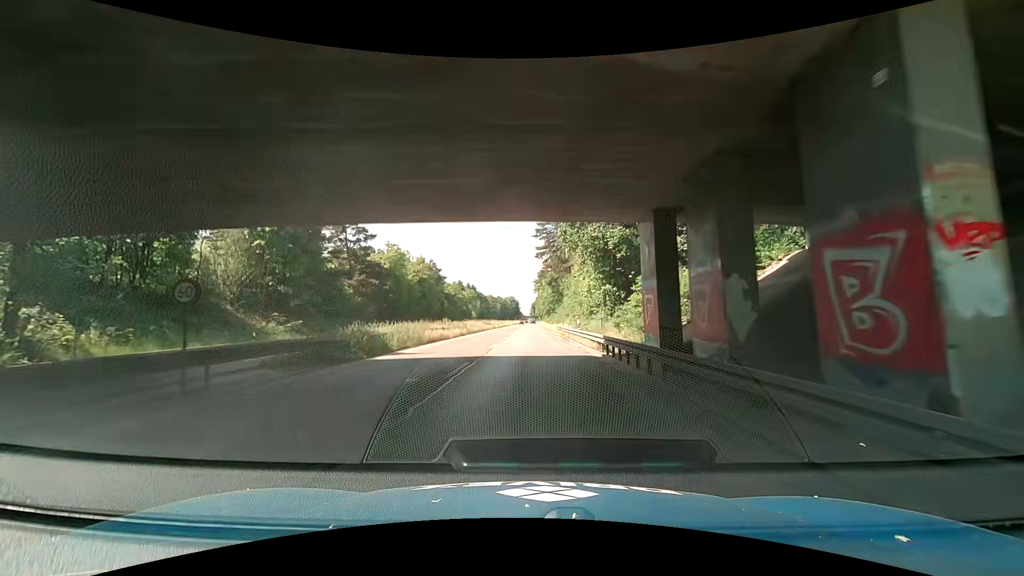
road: trunk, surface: asphalt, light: Day
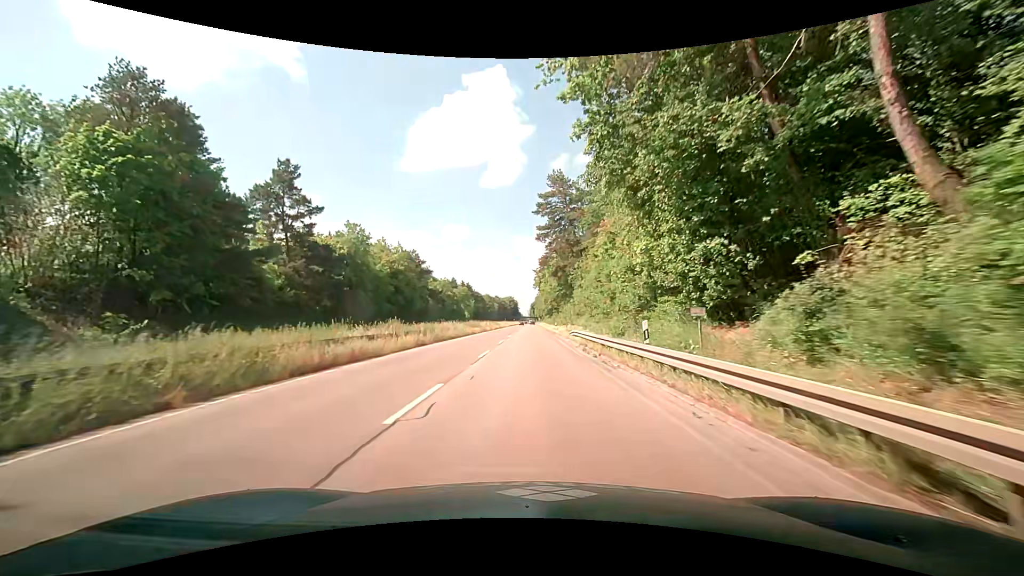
(+0.1, +17.1) m; +1°
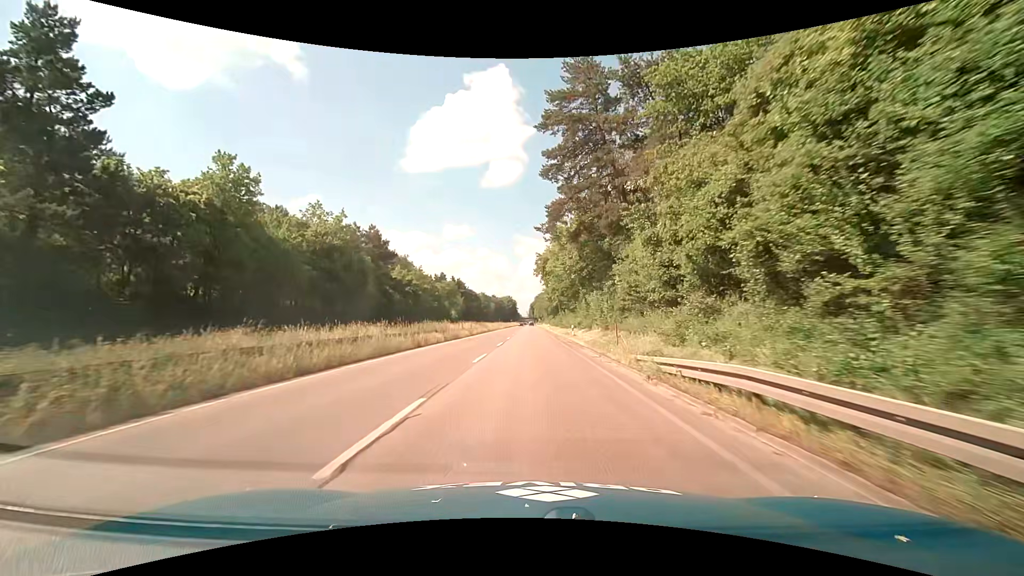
(-0.4, +26.0) m; -1°
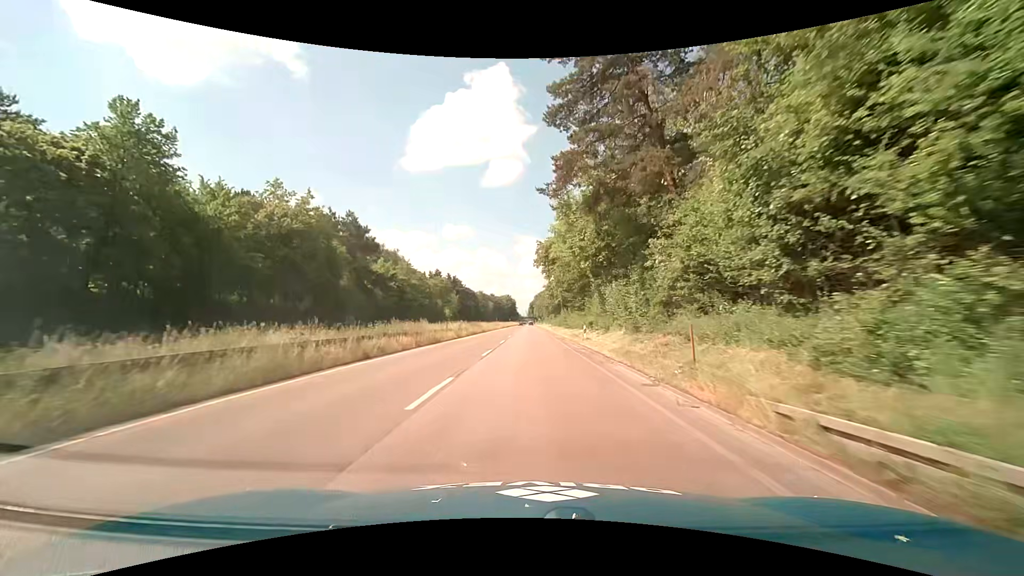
(0.0, +8.9) m; 0°
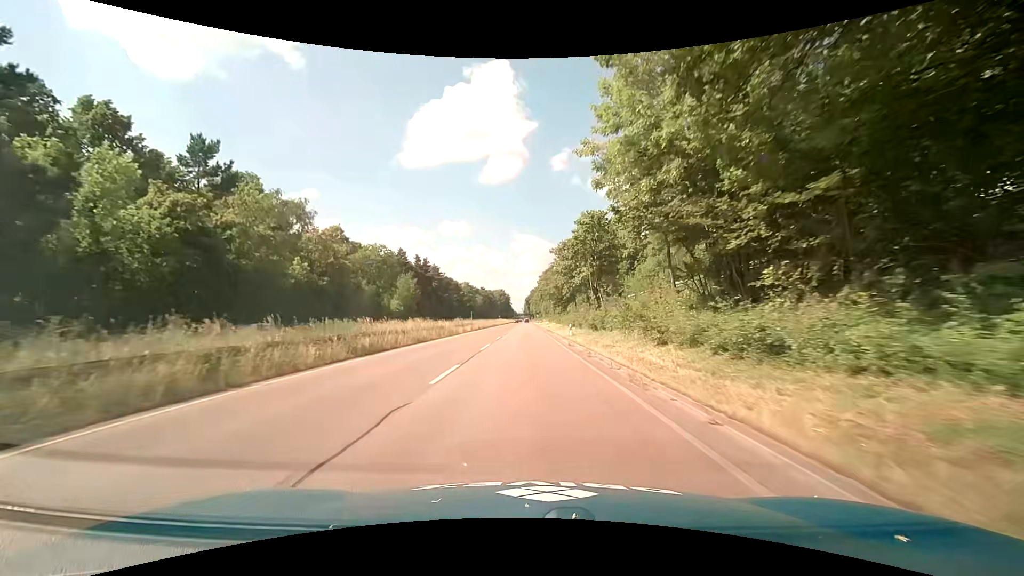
(+0.2, +45.7) m; 0°
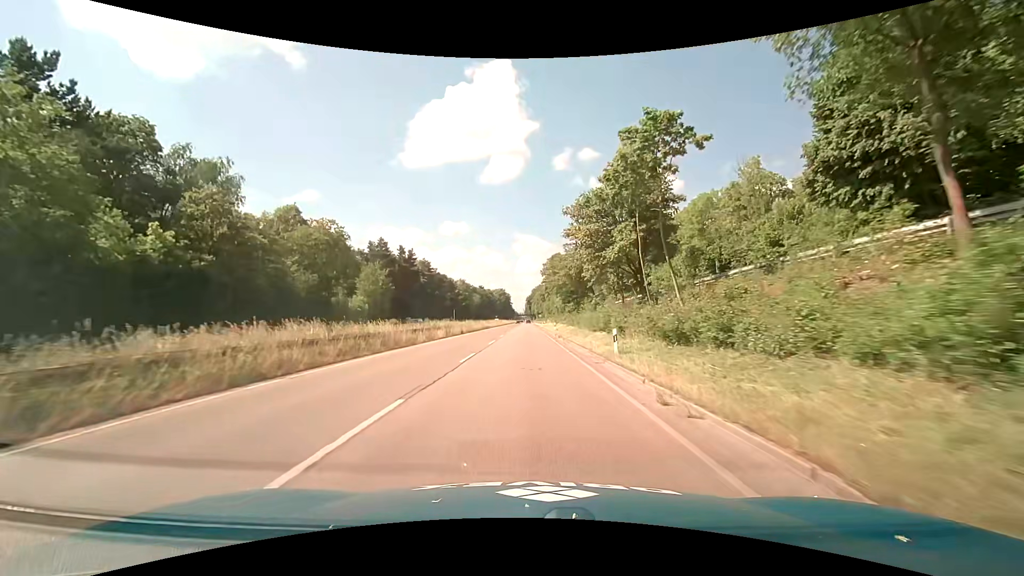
(+0.1, +18.3) m; 0°
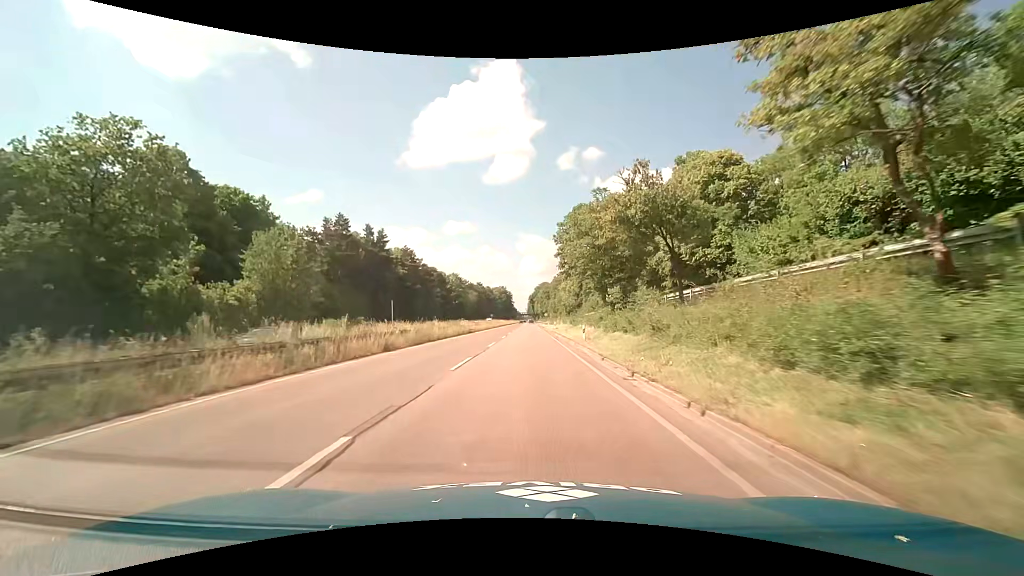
(+0.1, +26.5) m; 0°
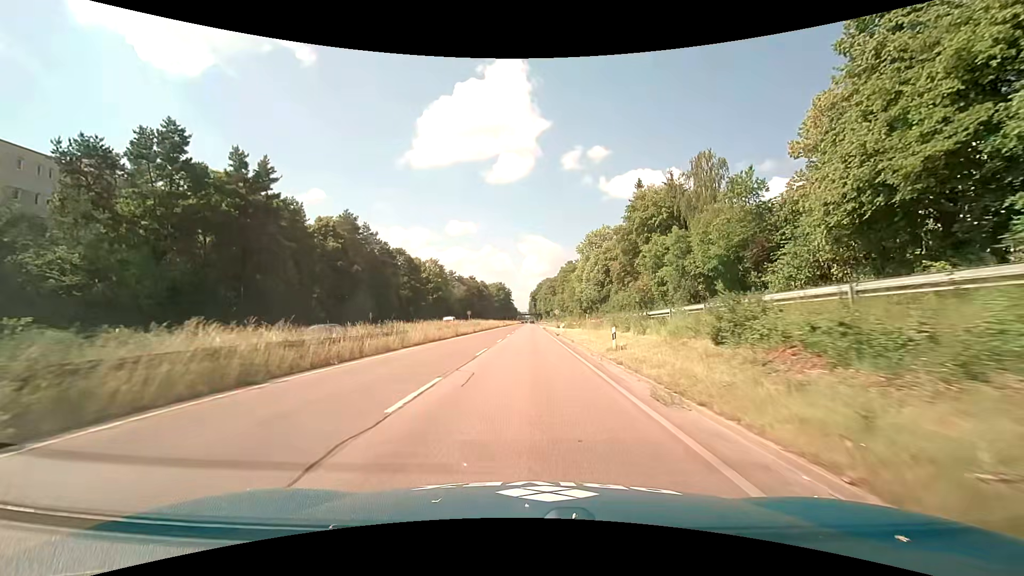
(-0.2, +42.2) m; 0°
(0, +10) (0, +20) (0, +30) (0, +40) (0, +50) (0, +60) (0, +70) (0, +80) (0, +90) (0, +100) m
